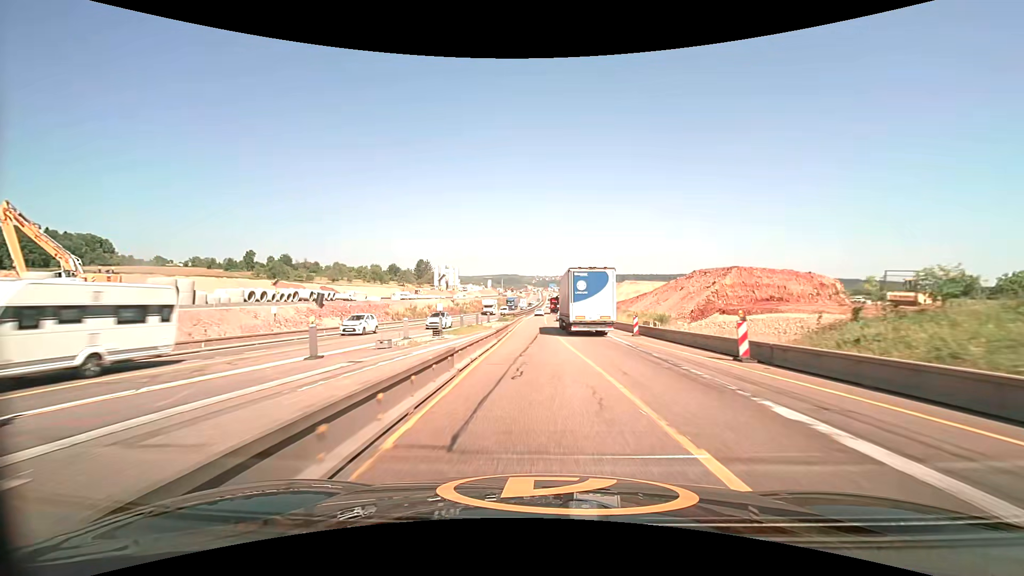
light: Day
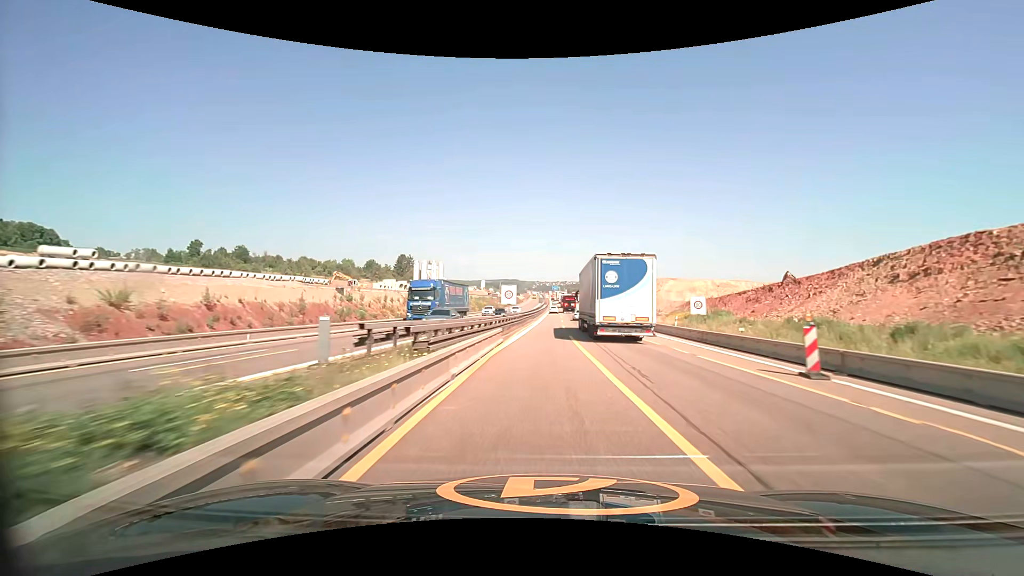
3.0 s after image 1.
(-0.9, +60.9) m; 0°
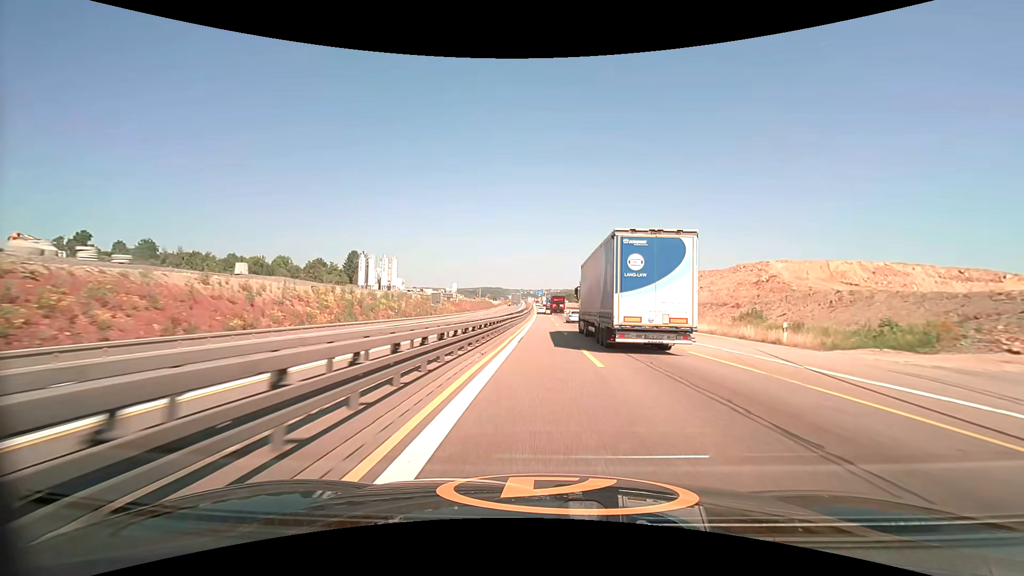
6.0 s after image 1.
(+1.2, +63.0) m; +2°
(0, +10) (0, +20) (0, +30) (0, +40) (0, +50) (0, +60) (0, +70) (0, +80) (0, +90) (0, +100) m
